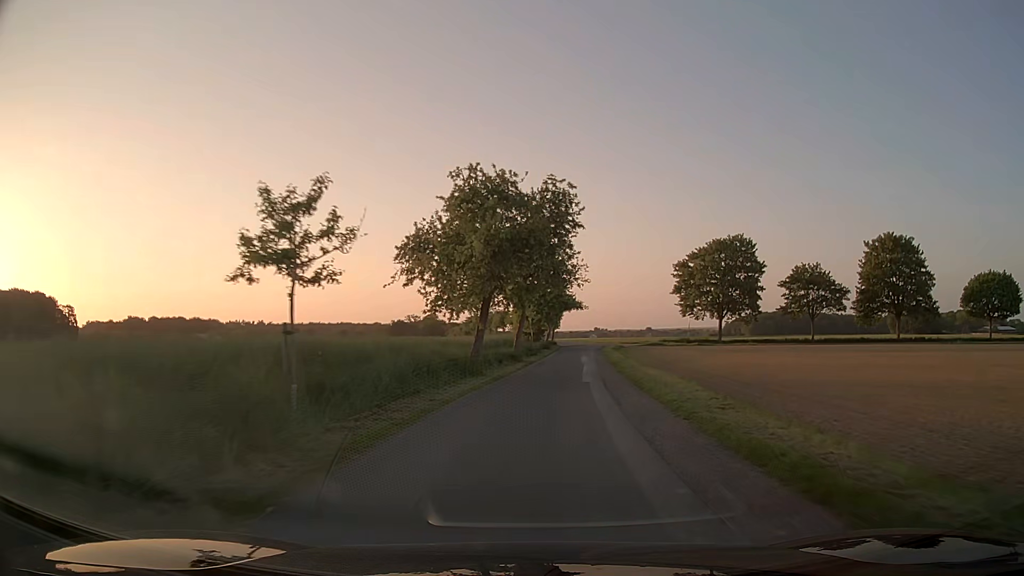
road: unclassified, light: Day
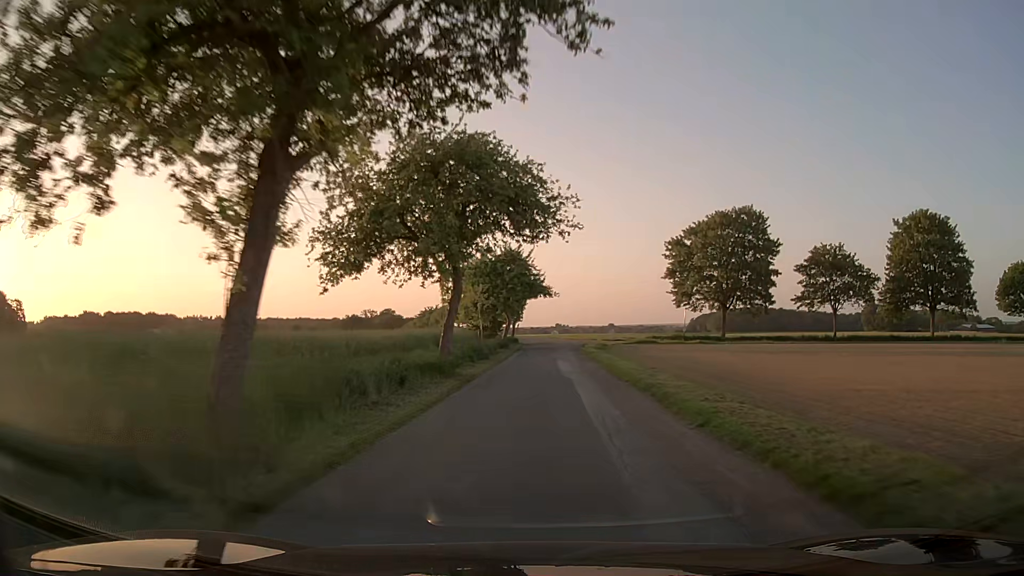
(+0.6, +18.4) m; +3°
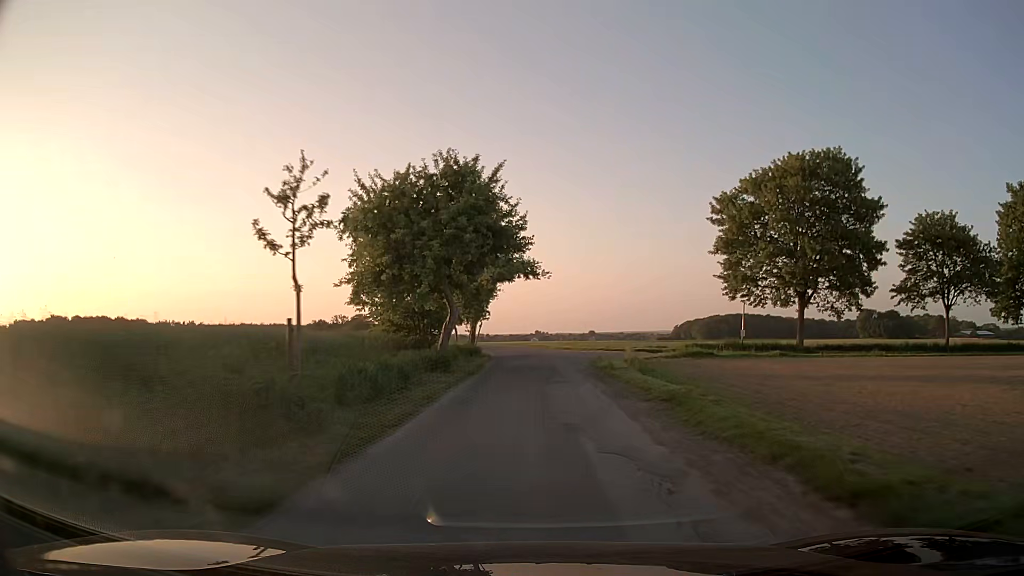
(+0.5, +26.0) m; +1°
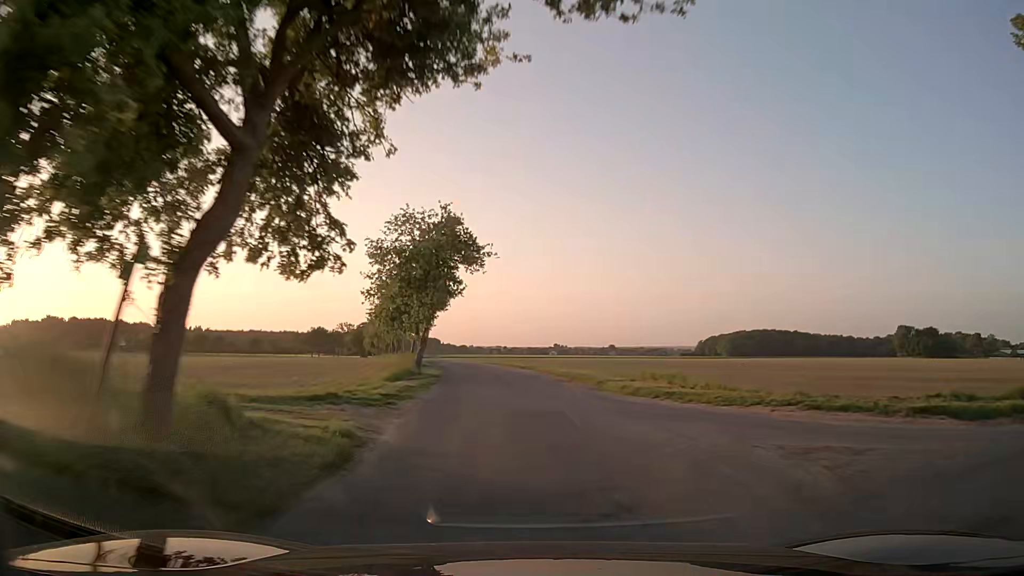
(+0.5, +33.5) m; -1°
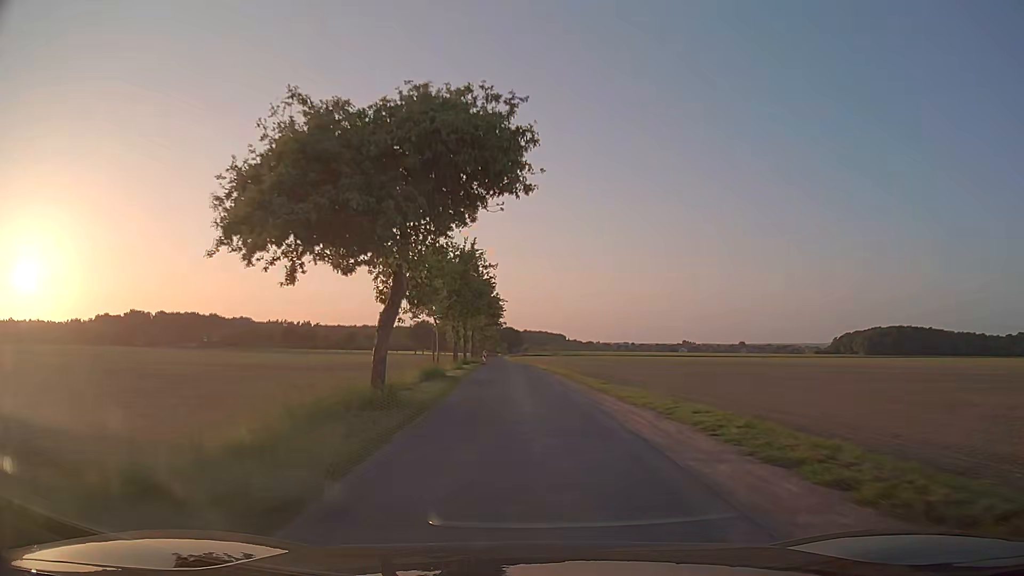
(-3.9, +44.6) m; -10°
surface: asphalt
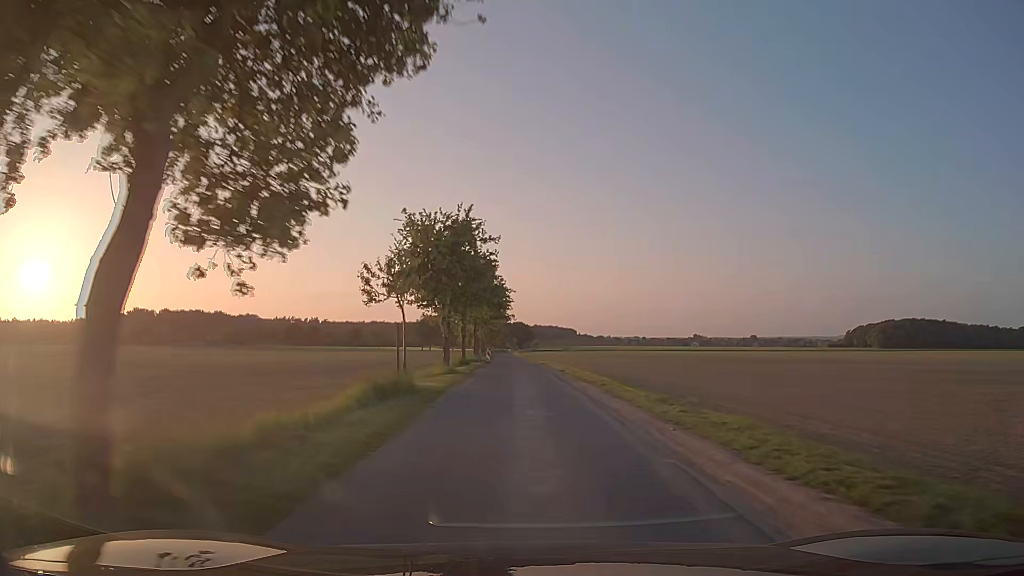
(-0.2, +9.5) m; -2°
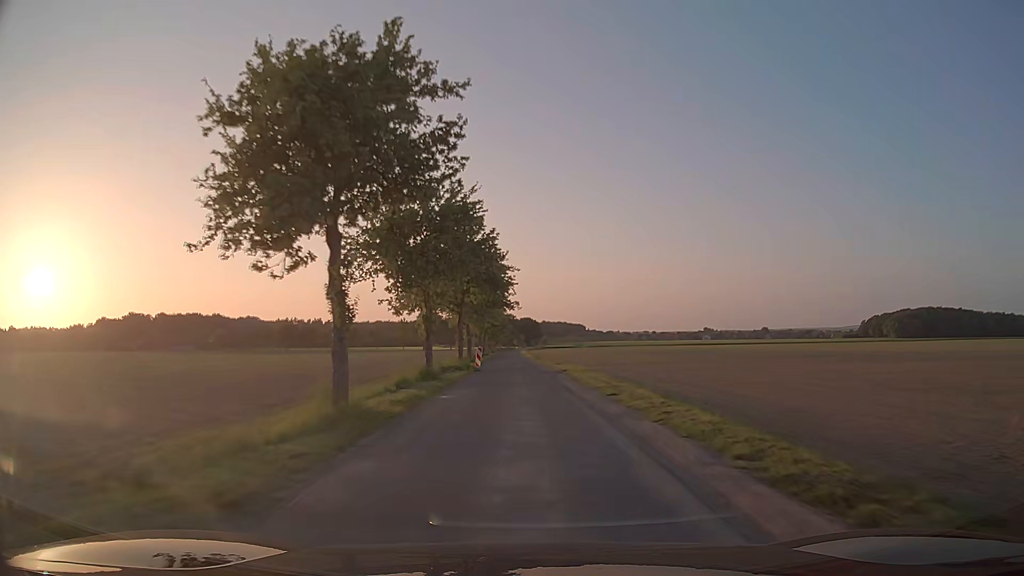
(-0.1, +19.6) m; -1°
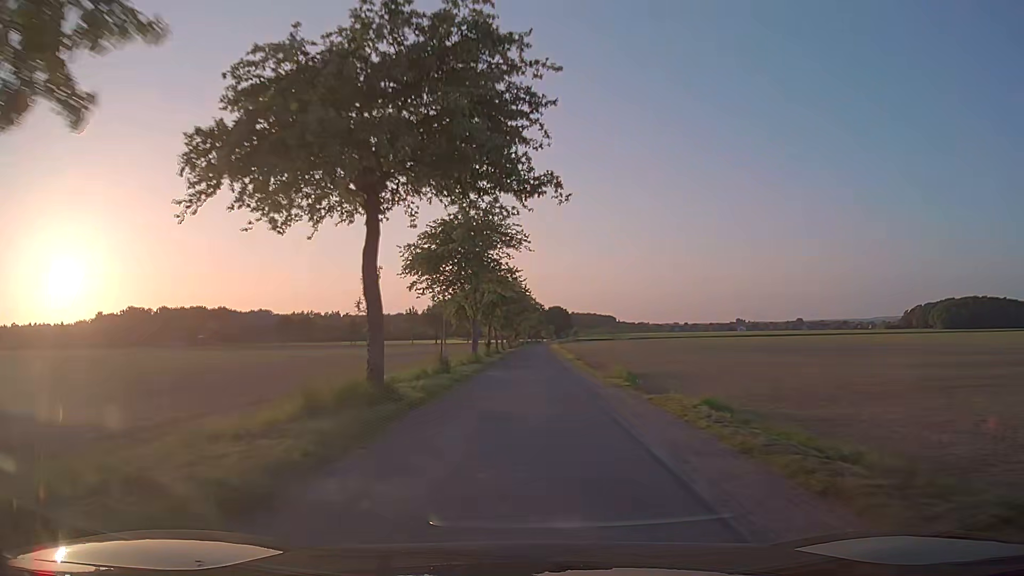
(-0.9, +41.0) m; -2°
(0, +10) (0, +20) (0, +30) (0, +40) (0, +50) (0, +60) (0, +70) (0, +80) (0, +90) (+1, +100) m
